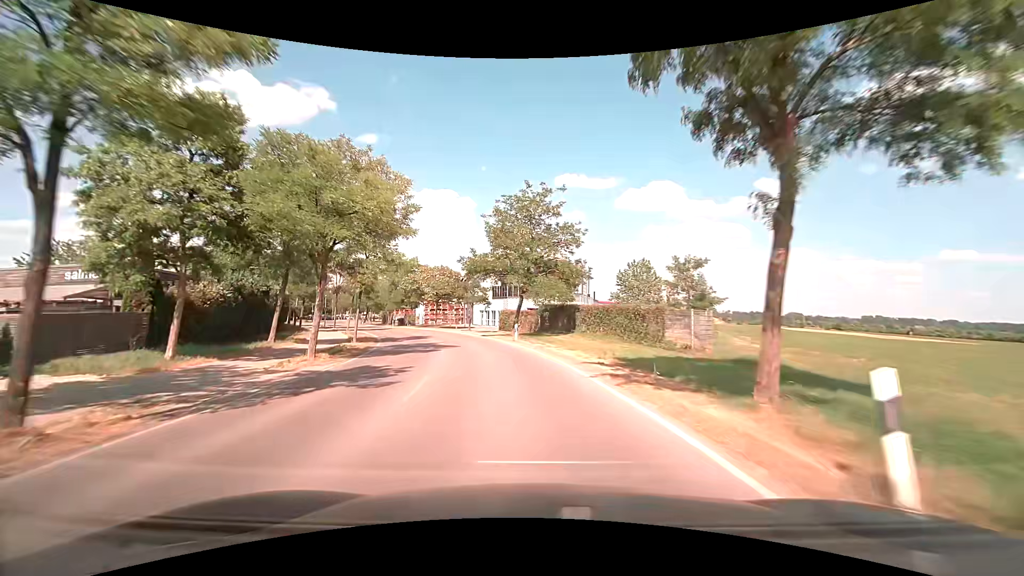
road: tertiary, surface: asphalt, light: Day
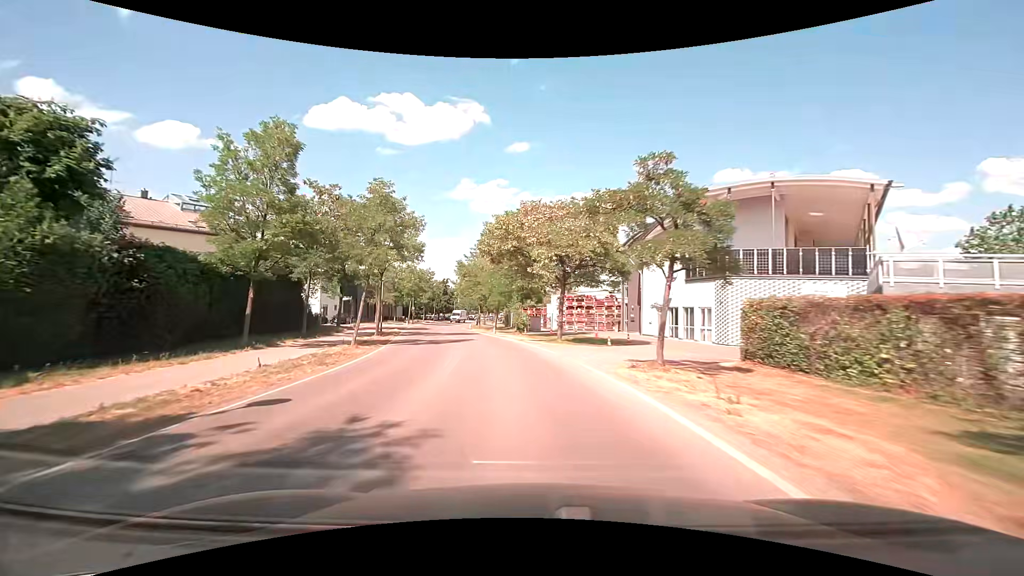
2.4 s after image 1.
(-5.1, +34.9) m; -17°
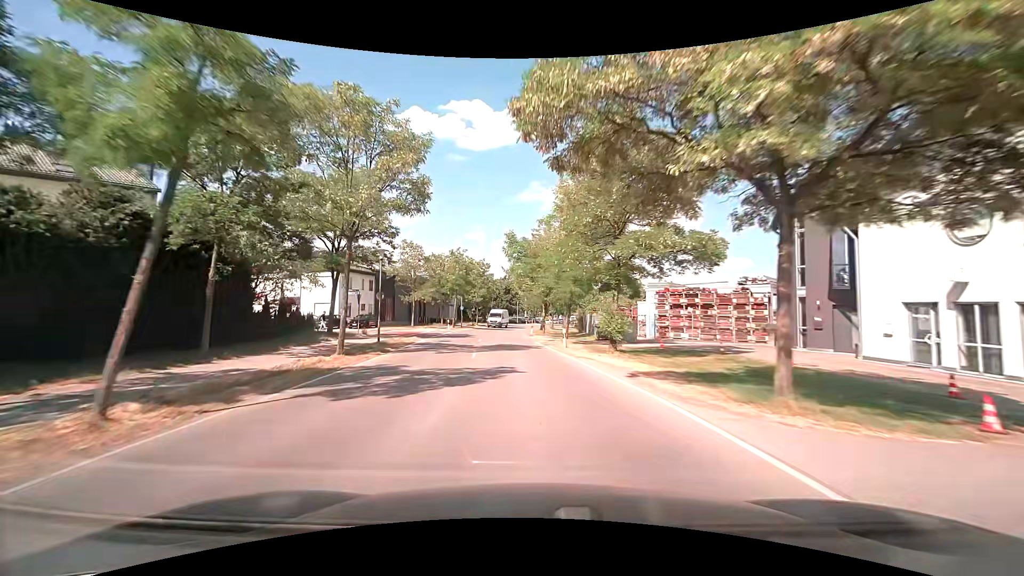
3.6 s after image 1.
(-1.2, +17.7) m; -8°
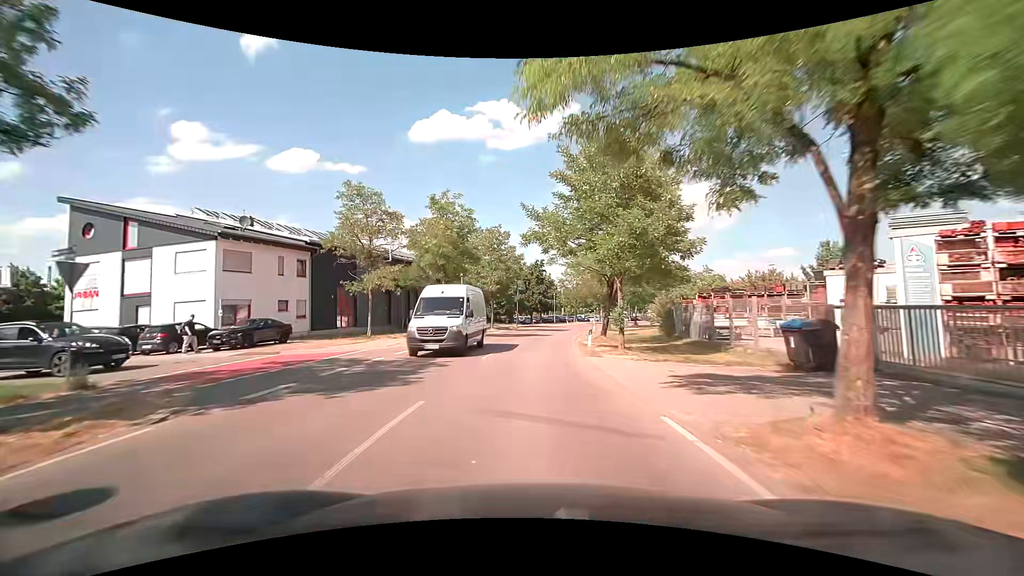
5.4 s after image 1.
(-1.2, +25.9) m; -4°
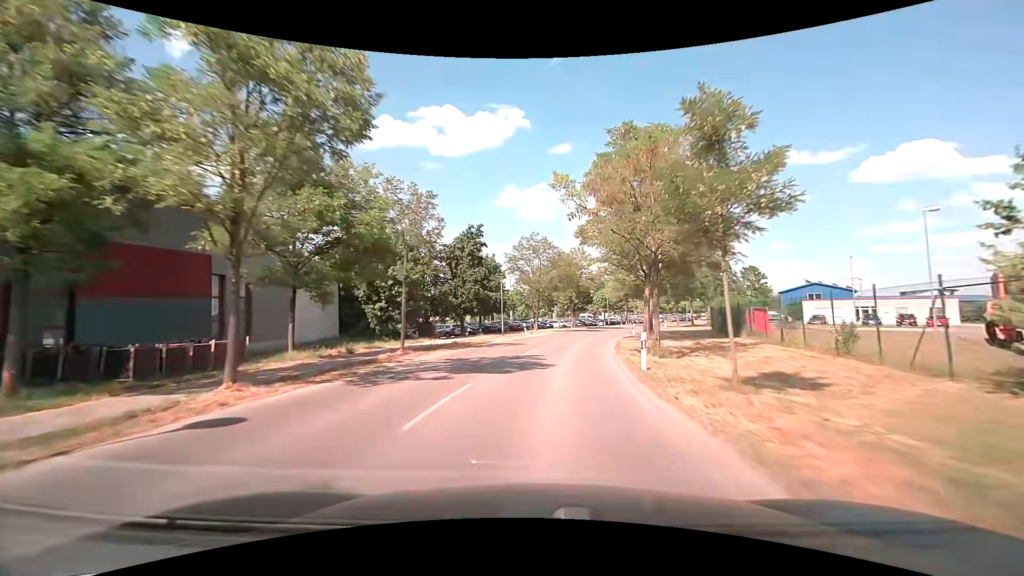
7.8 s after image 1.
(+0.9, +34.5) m; +6°
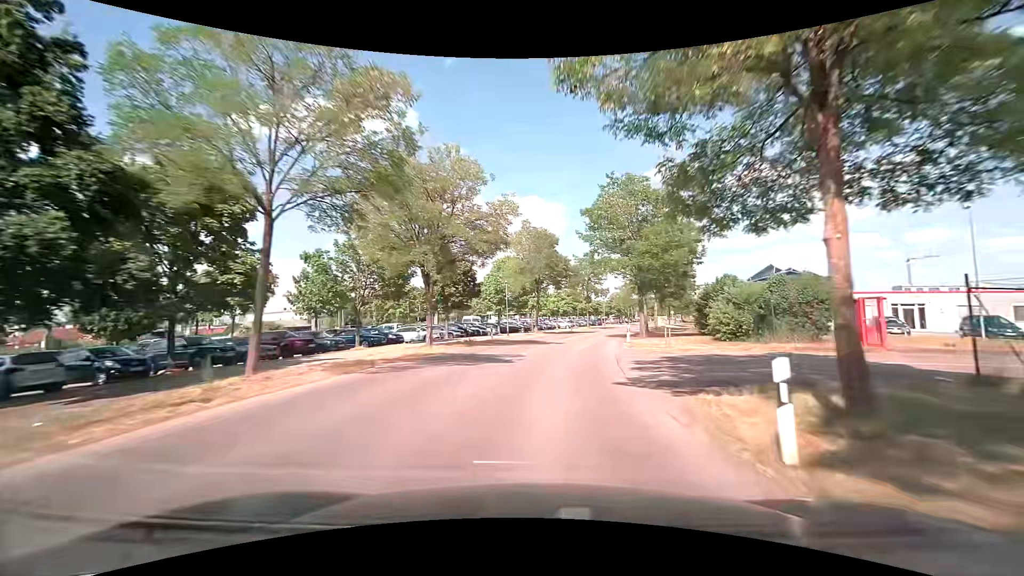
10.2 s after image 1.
(+3.5, +34.6) m; +12°
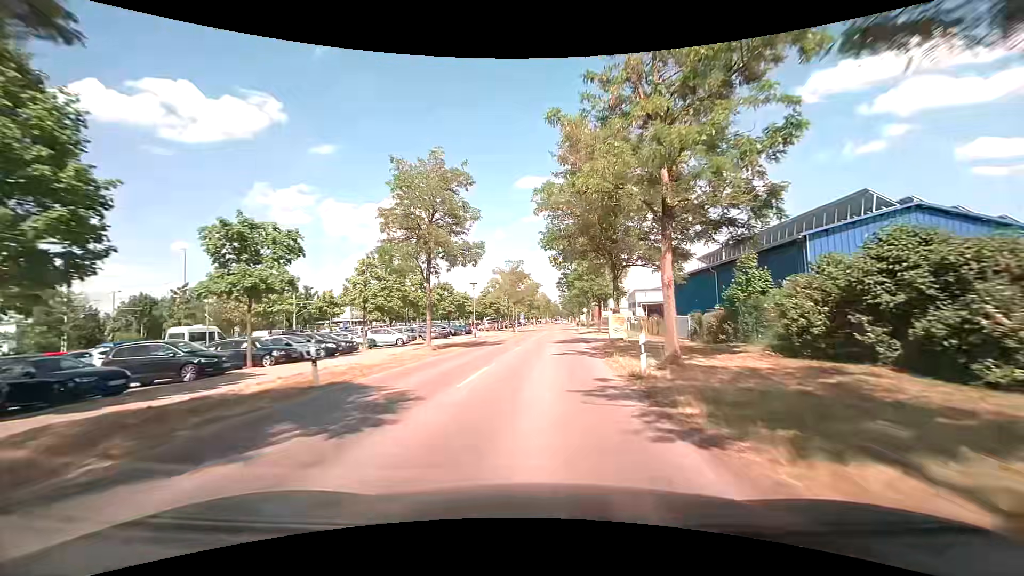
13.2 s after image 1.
(+6.0, +43.1) m; +14°
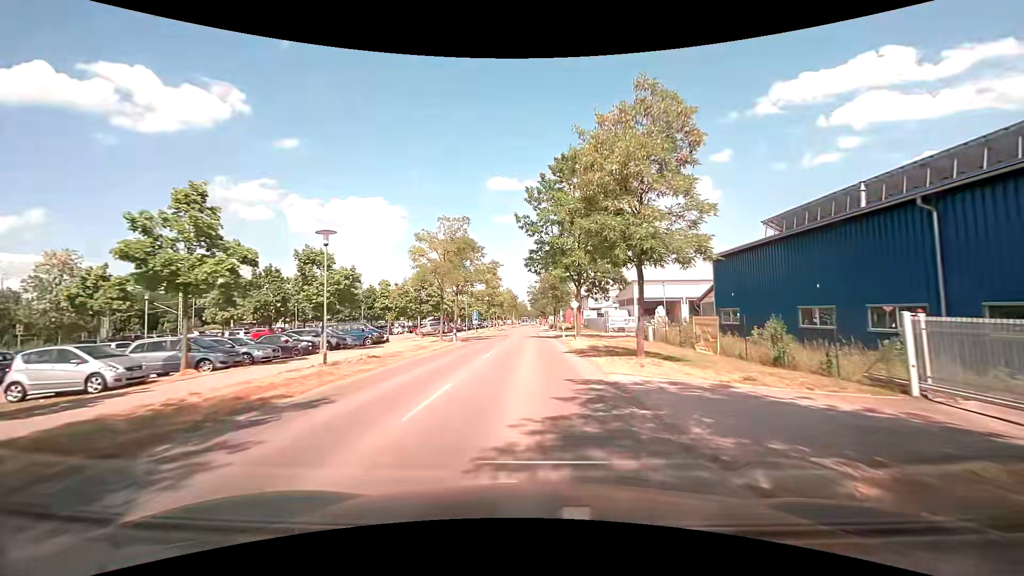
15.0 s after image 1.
(+1.0, +26.2) m; +4°
(0, +10) (0, +20) (0, +30) (0, +40) (0, +50) (0, +60) (-1, +70) (-1, +80) (-1, +90) (-1, +100) m
